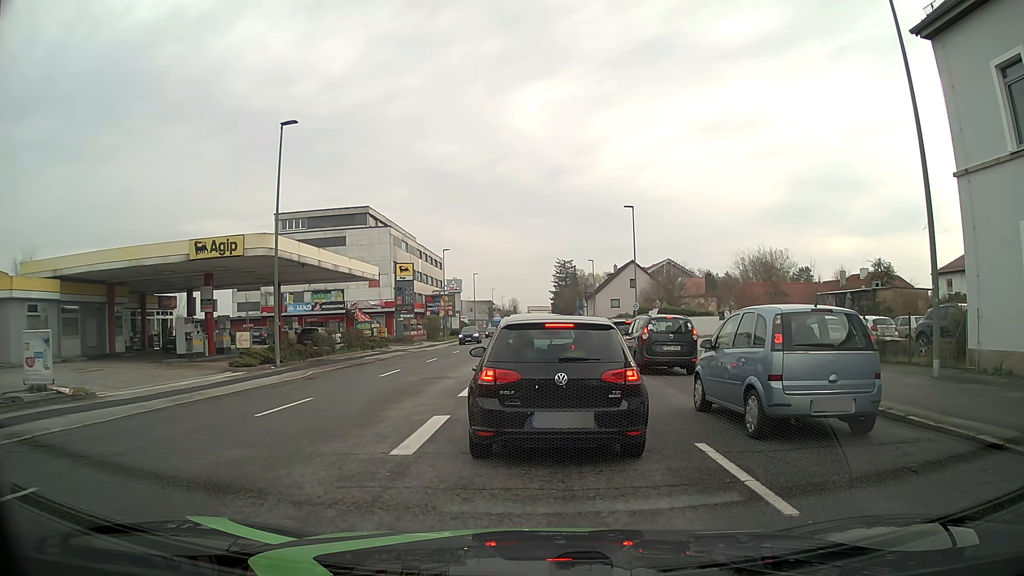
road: tertiary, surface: asphalt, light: Day
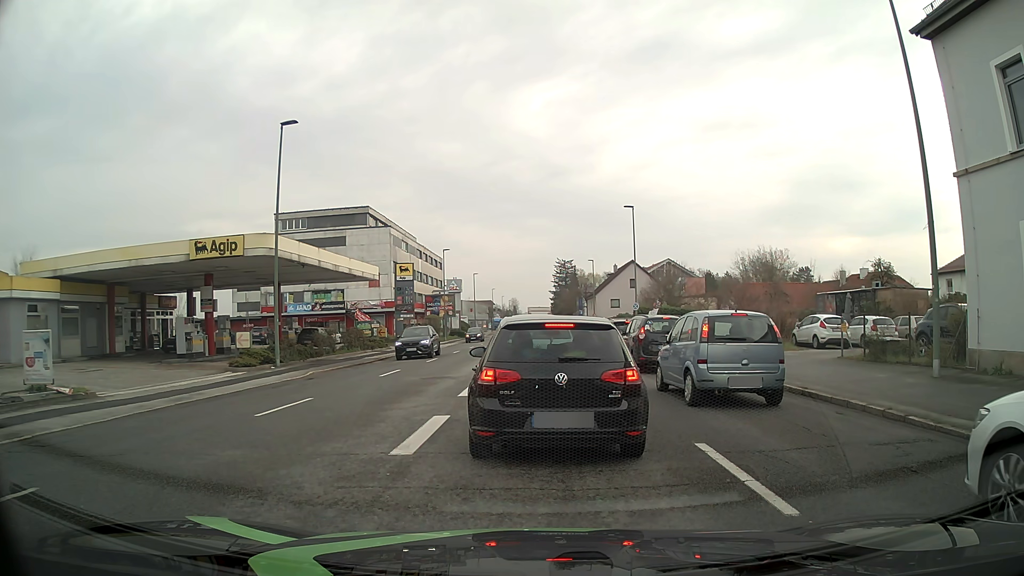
(0.0, 0.0) m; 0°
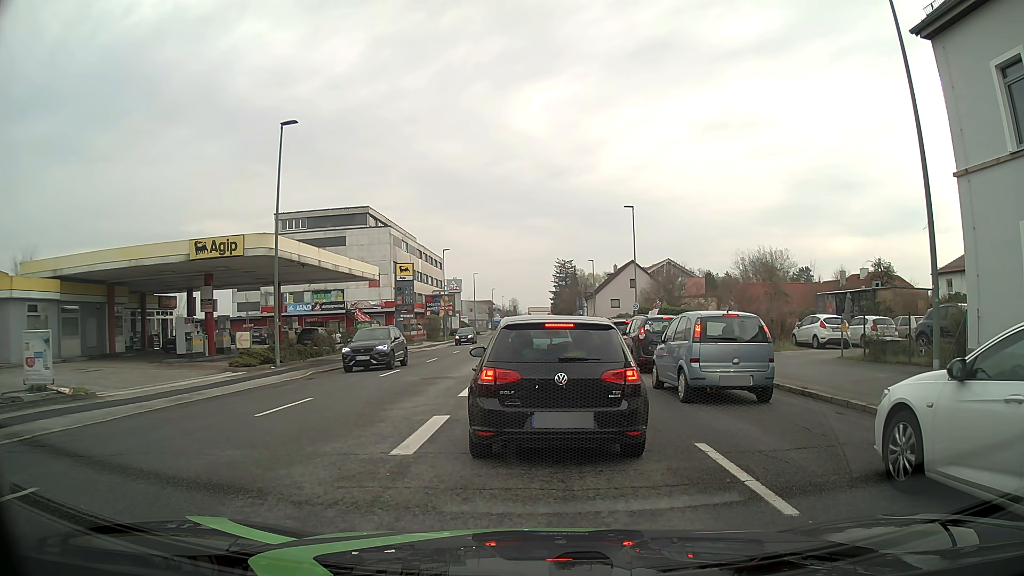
(0.0, 0.0) m; 0°
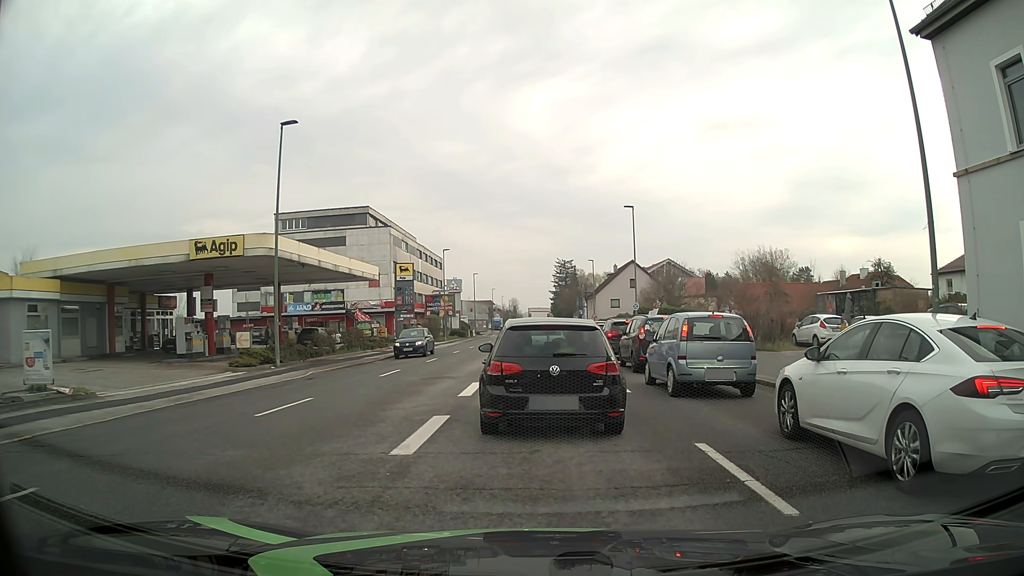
(0.0, 0.0) m; 0°
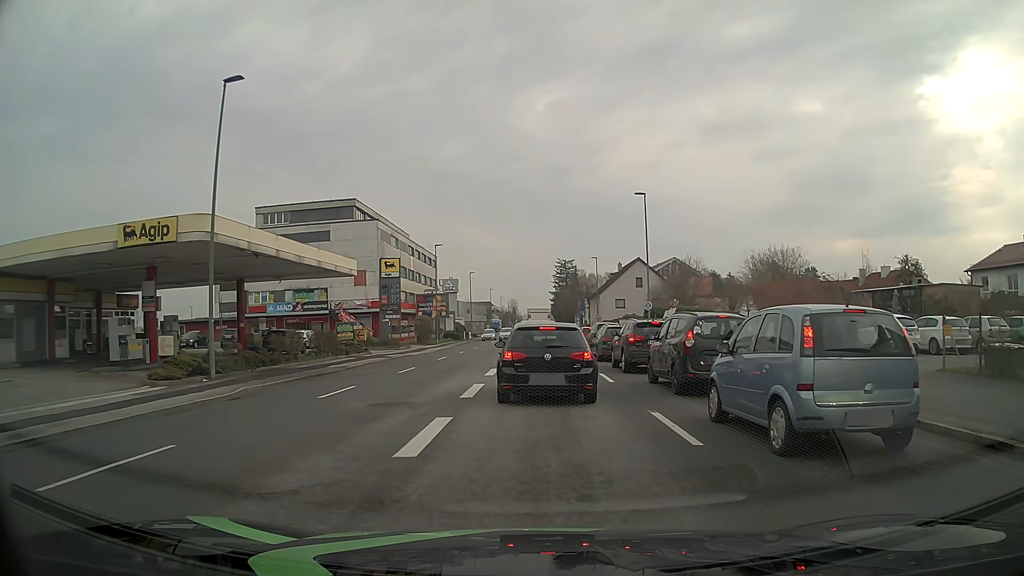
(-0.1, +6.3) m; -1°
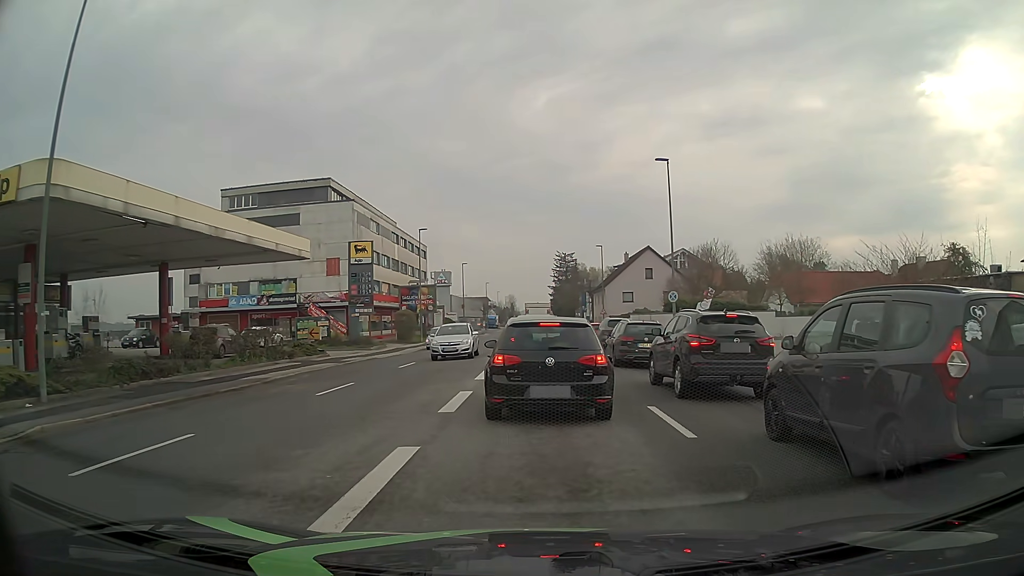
(+0.1, +8.7) m; 0°
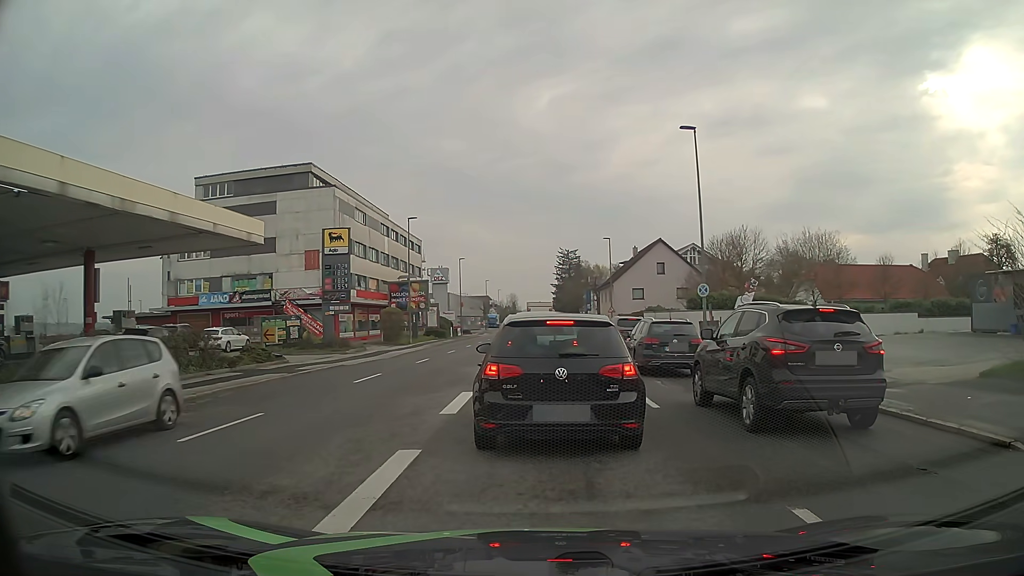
(+0.1, +6.1) m; +1°
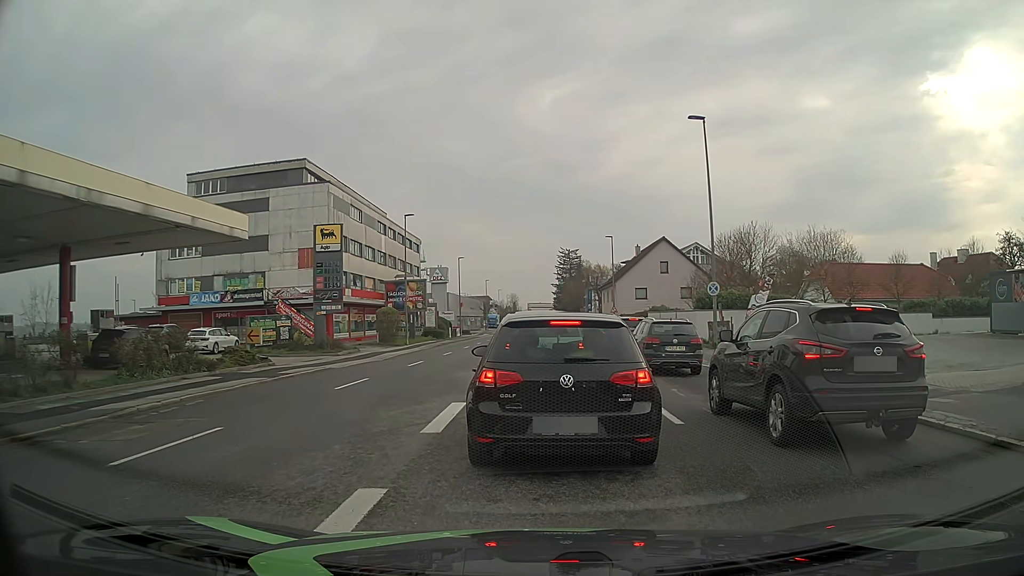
(0.0, +1.6) m; -1°
(0, +10) (0, +20) (0, +30) (0, +40) (0, +50) (0, +60) (0, +70) (0, +80) (0, +90) (0, +100) m
